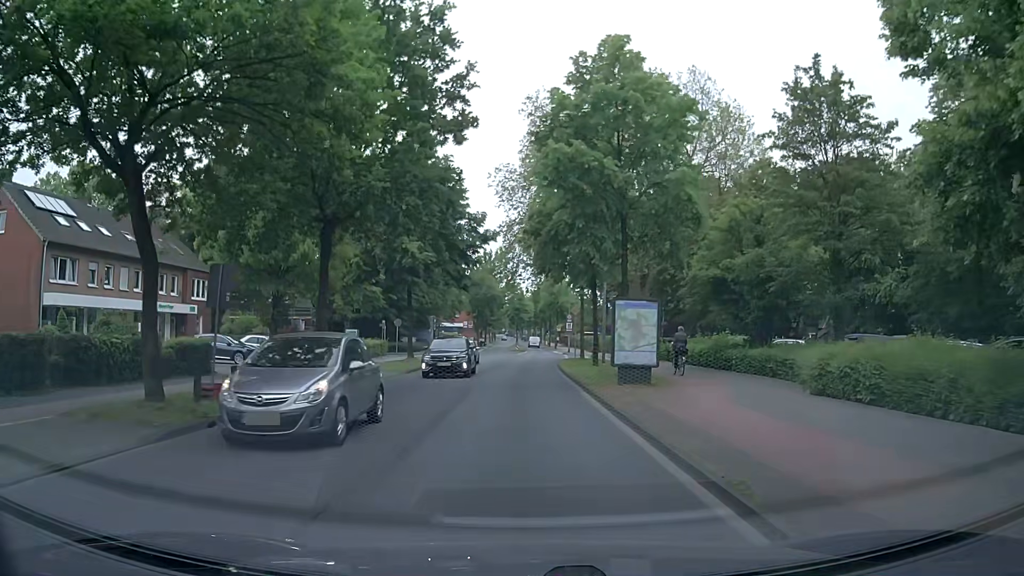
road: tertiary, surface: asphalt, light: Day
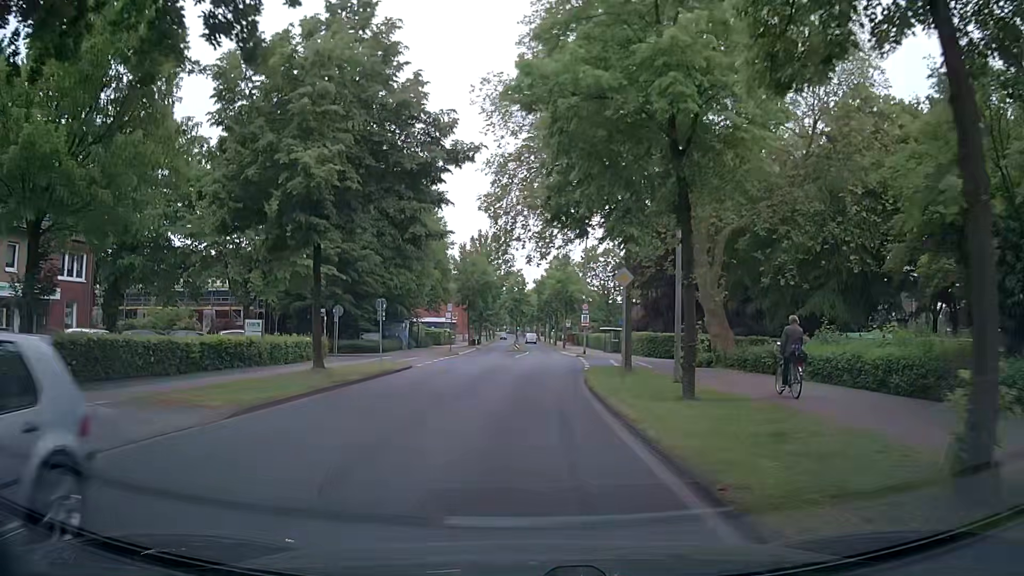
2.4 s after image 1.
(0.0, +18.0) m; -1°
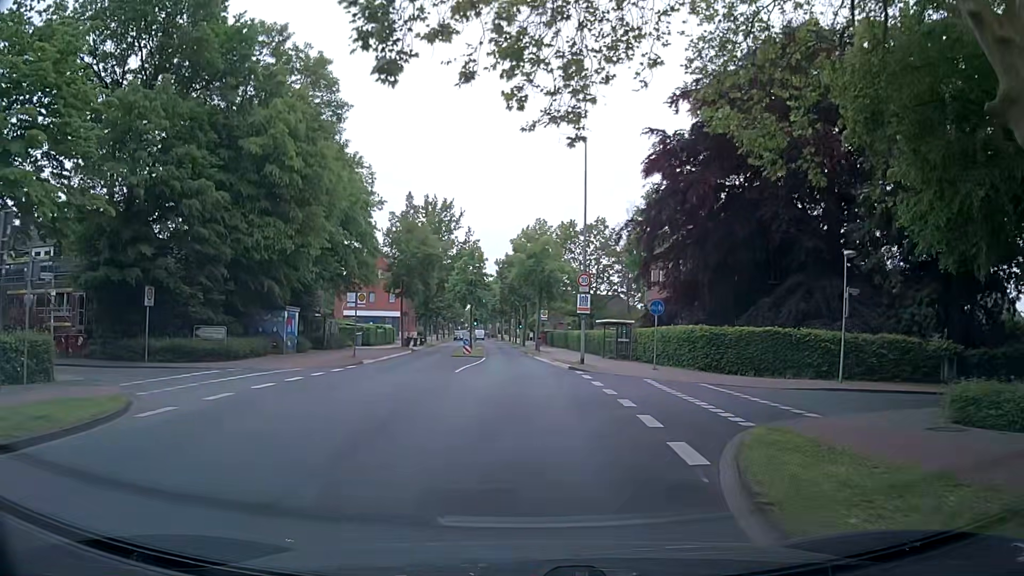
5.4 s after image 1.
(+0.7, +23.4) m; +3°
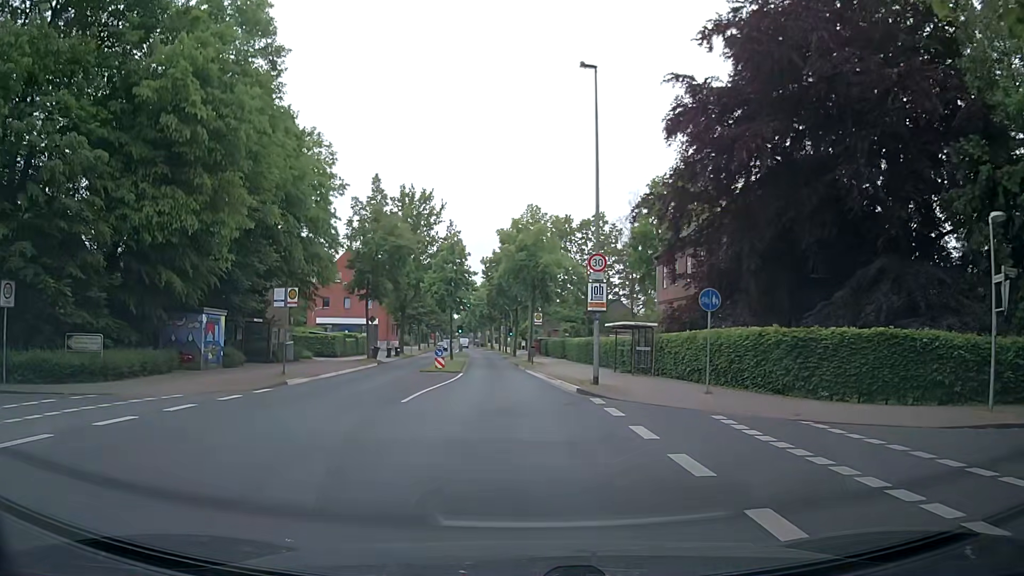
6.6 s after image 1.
(+0.2, +9.4) m; +1°
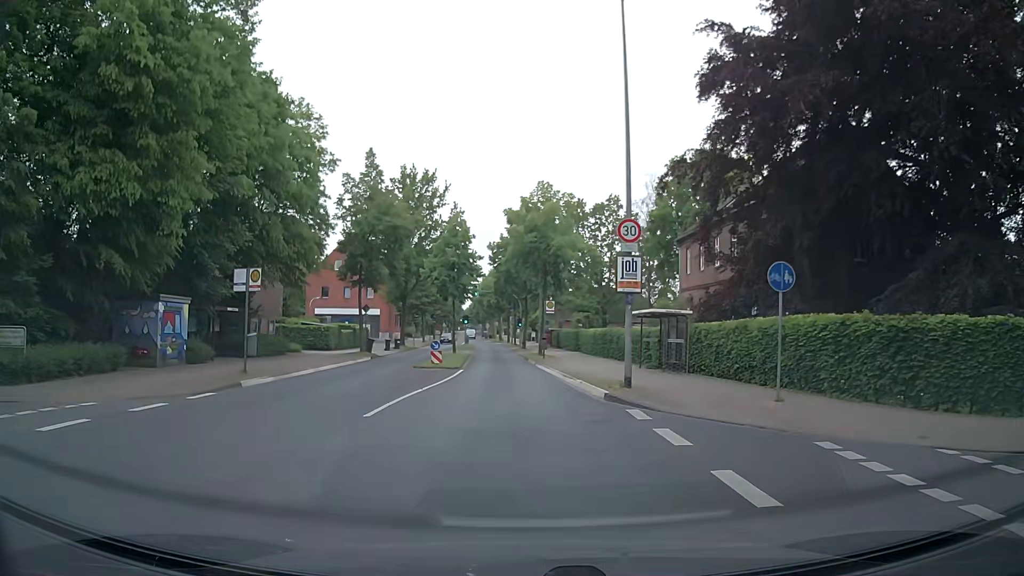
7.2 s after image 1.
(0.0, +4.6) m; -1°
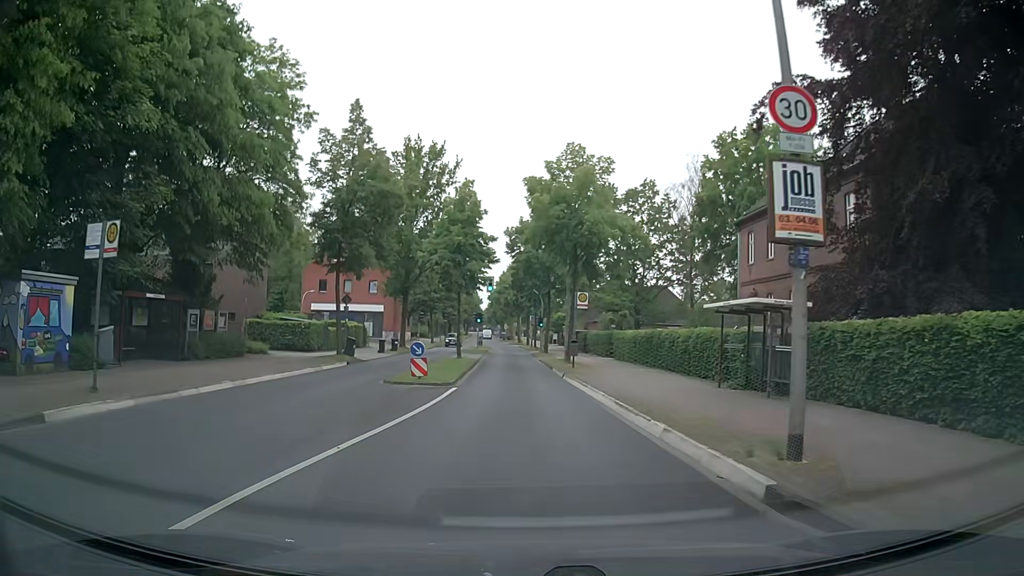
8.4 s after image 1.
(-0.1, +9.3) m; -2°
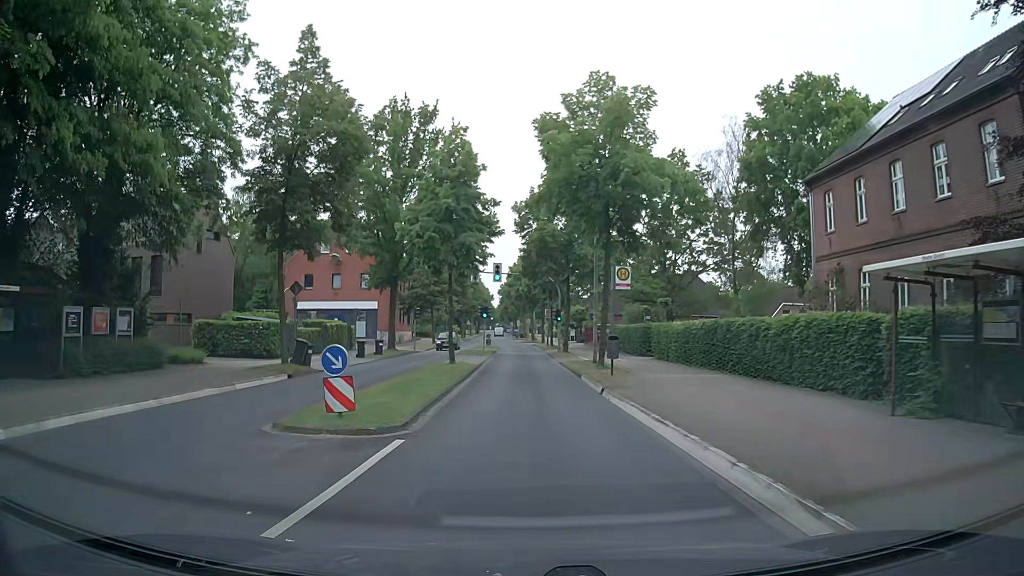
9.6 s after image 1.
(0.0, +9.3) m; -1°
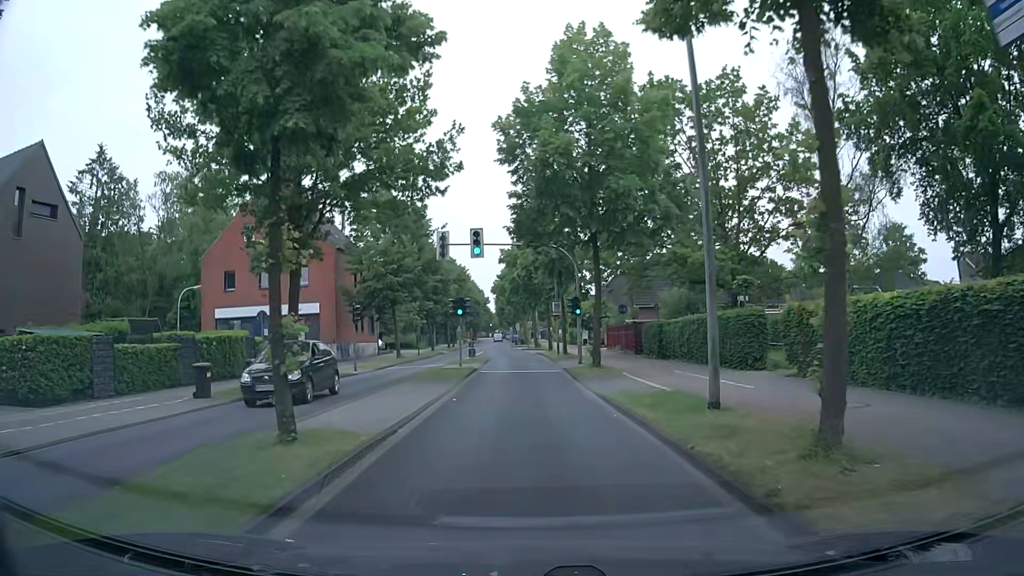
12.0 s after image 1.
(+0.1, +18.6) m; 0°
(0, +10) (0, +20) (0, +30) (-1, +40) (-1, +50) (-2, +60) (-3, +70) (-3, +80) (-4, +90) (-4, +100) m
